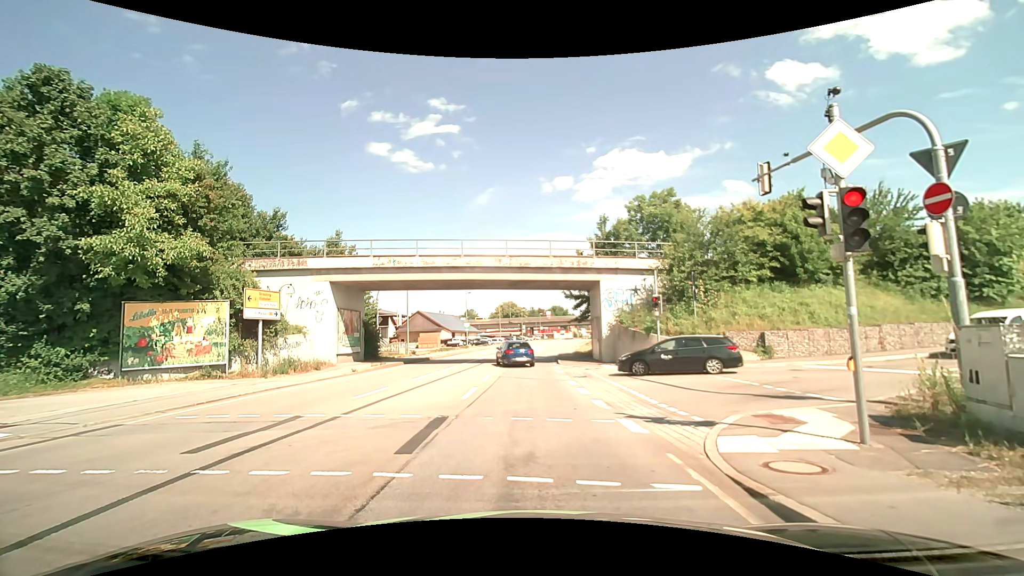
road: primary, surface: asphalt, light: Day
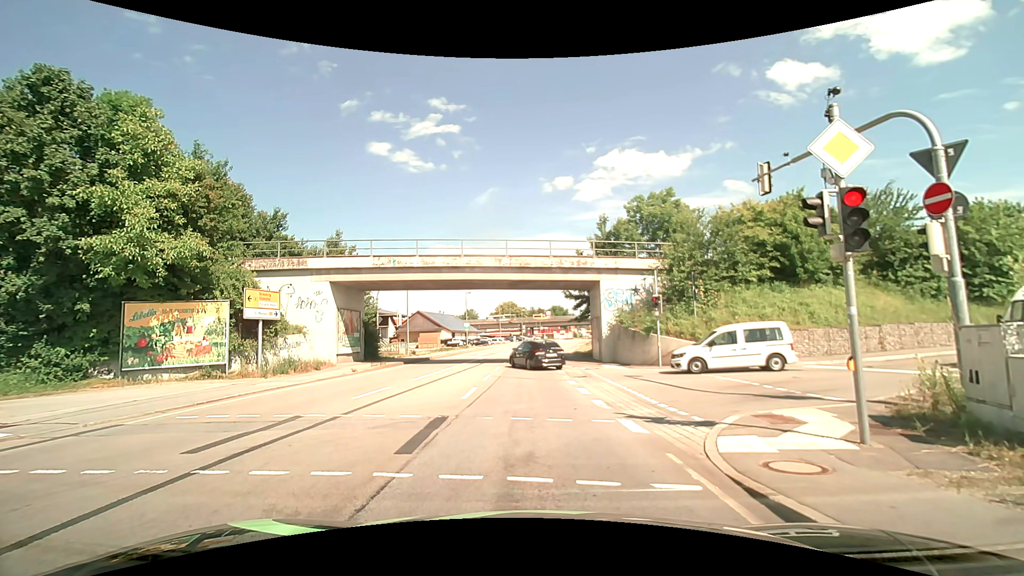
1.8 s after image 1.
(0.0, 0.0) m; 0°
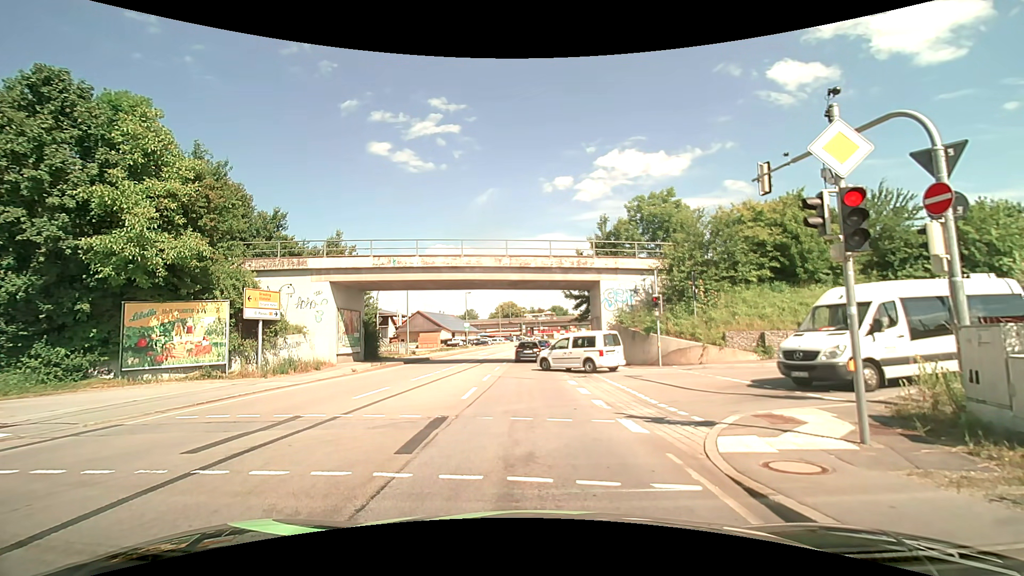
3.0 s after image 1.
(0.0, 0.0) m; 0°
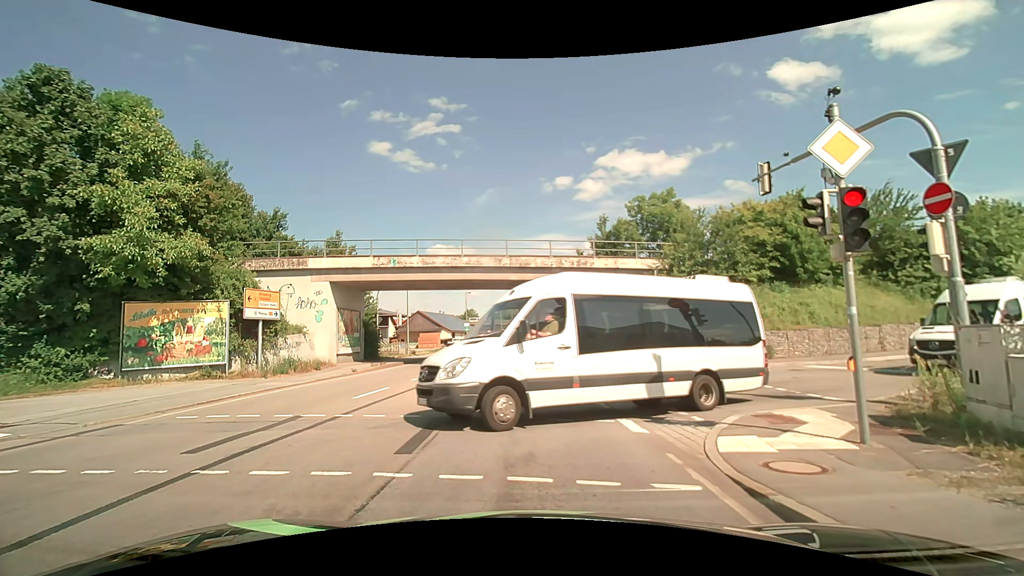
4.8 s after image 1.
(0.0, 0.0) m; 0°
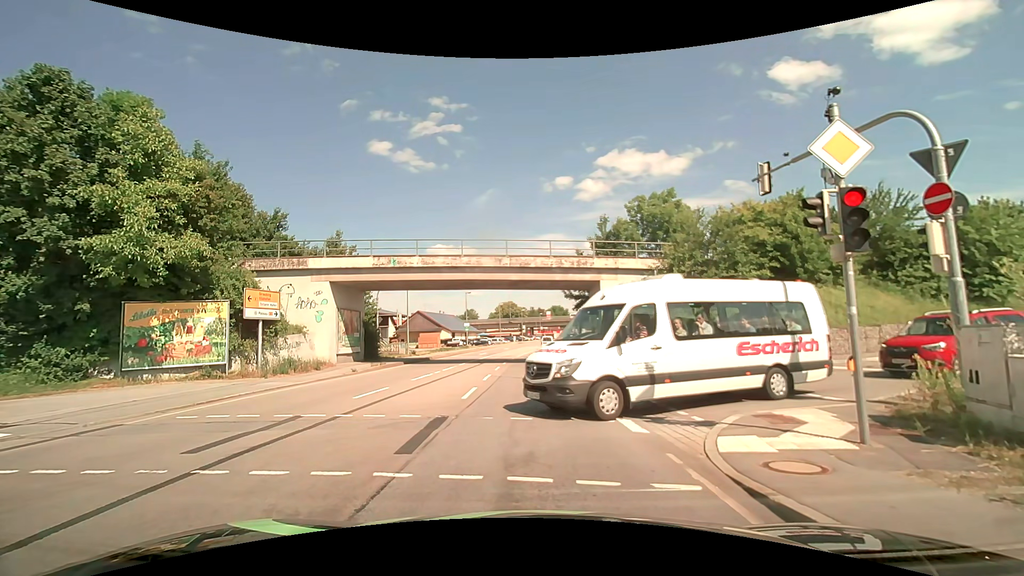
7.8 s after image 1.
(0.0, 0.0) m; 0°
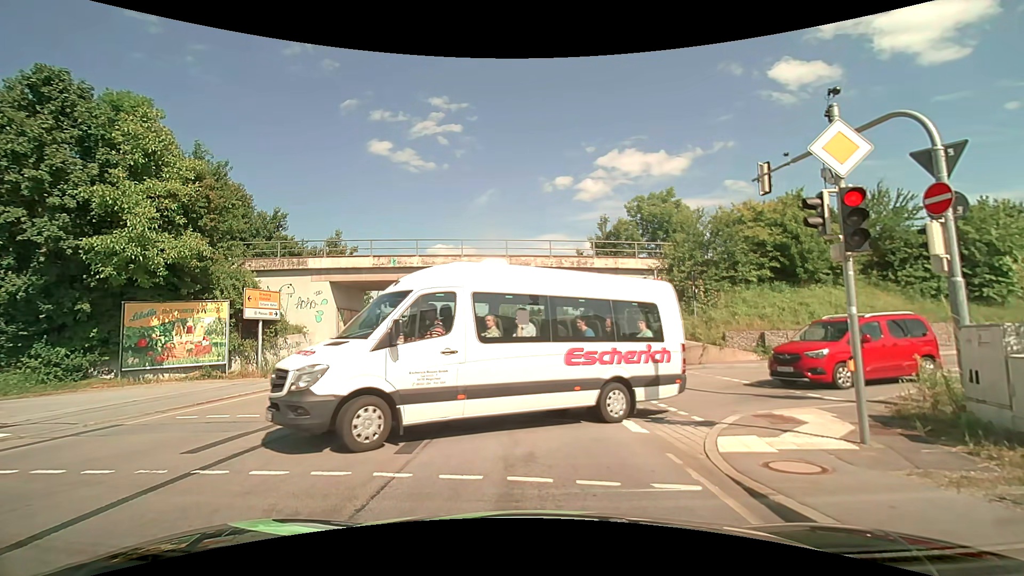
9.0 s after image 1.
(0.0, 0.0) m; 0°
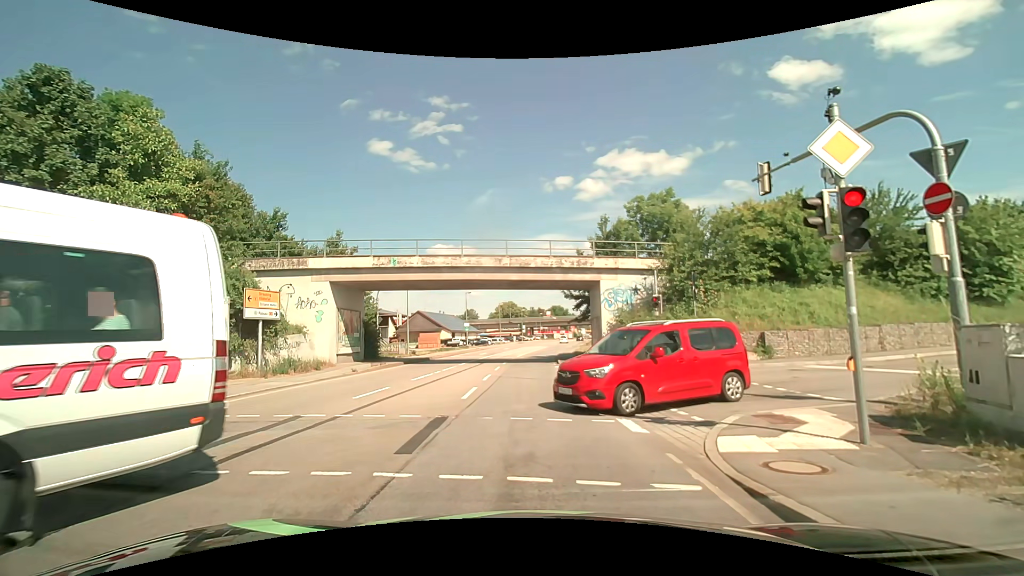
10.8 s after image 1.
(0.0, 0.0) m; 0°
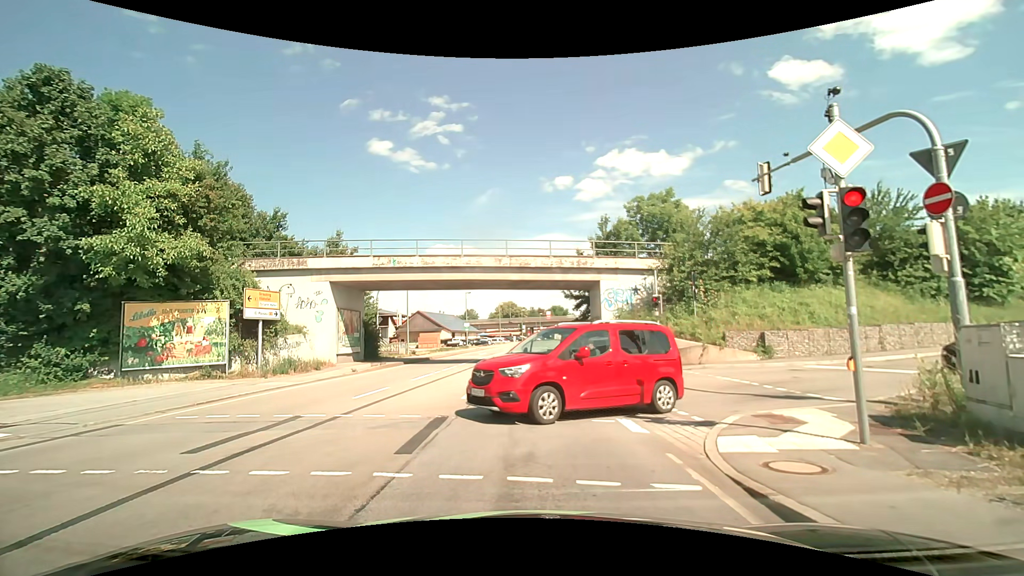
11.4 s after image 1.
(0.0, 0.0) m; 0°
